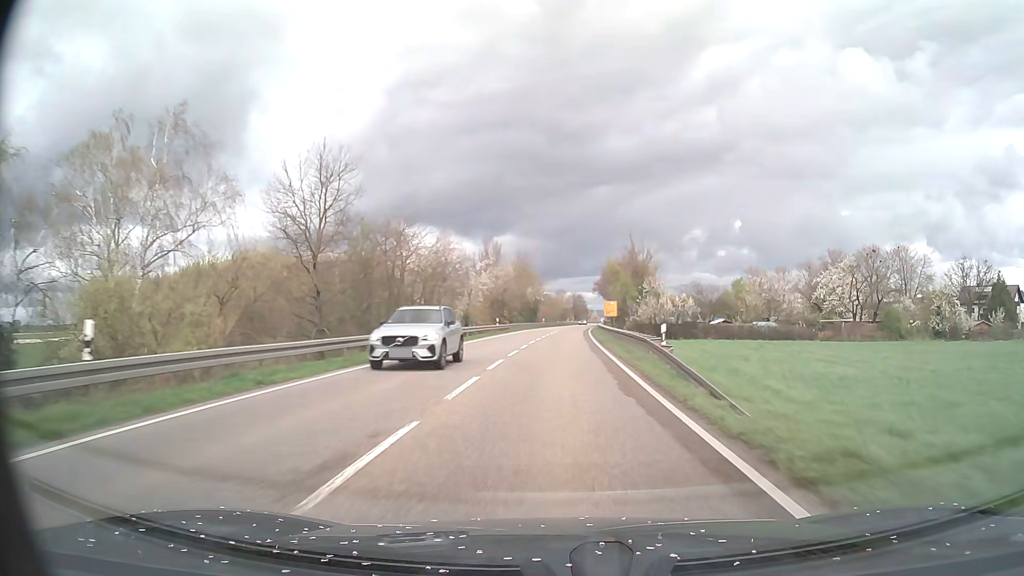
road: primary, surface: asphalt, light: Day
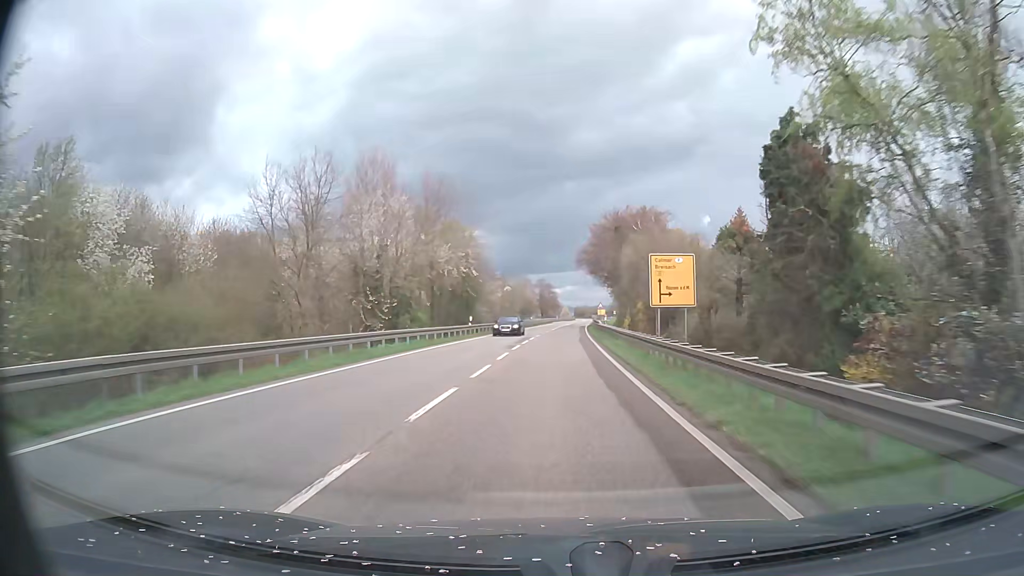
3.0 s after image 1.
(+1.8, +62.5) m; +3°
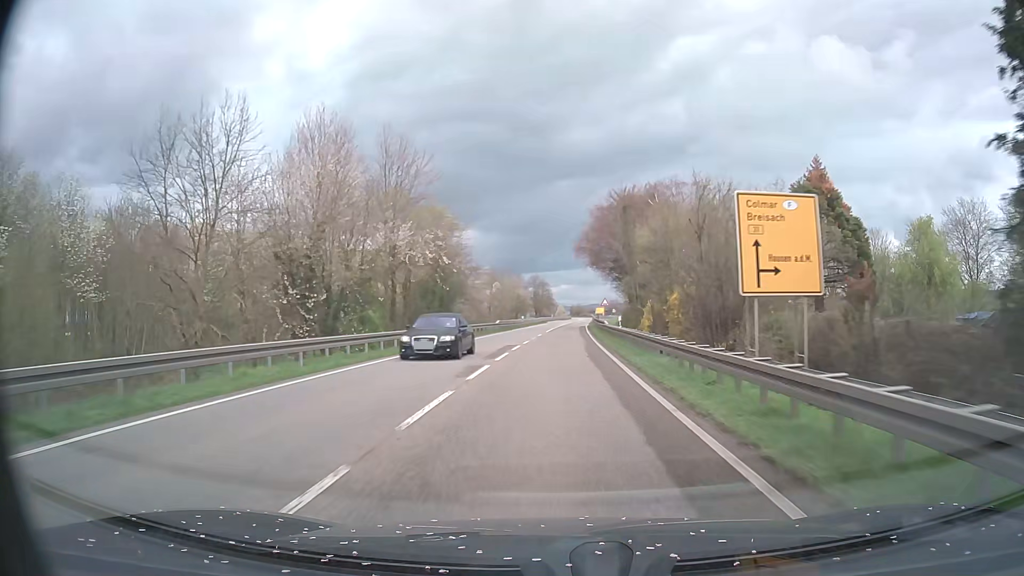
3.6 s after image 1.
(0.0, +12.6) m; +1°
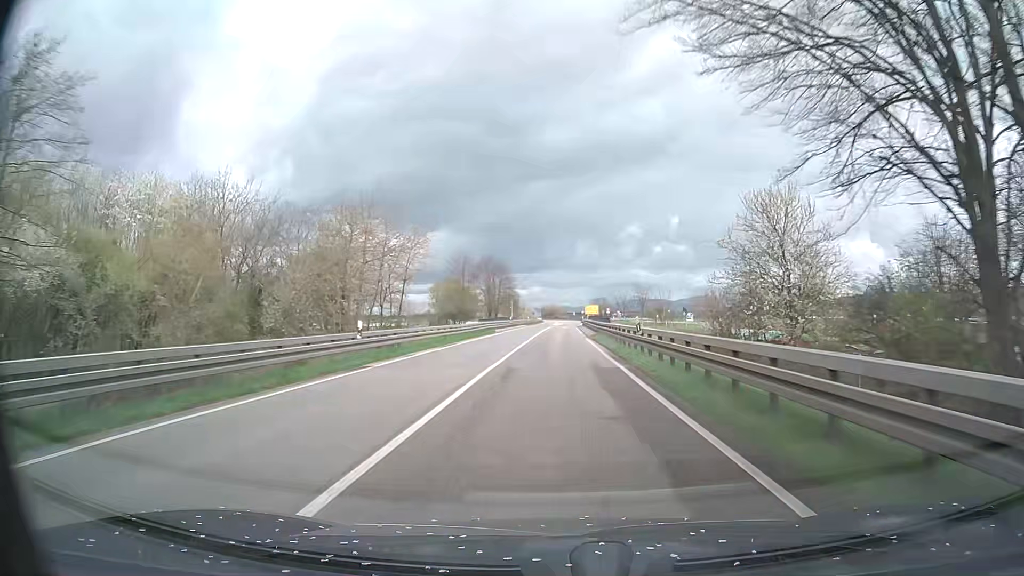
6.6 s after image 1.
(+1.1, +62.8) m; +2°
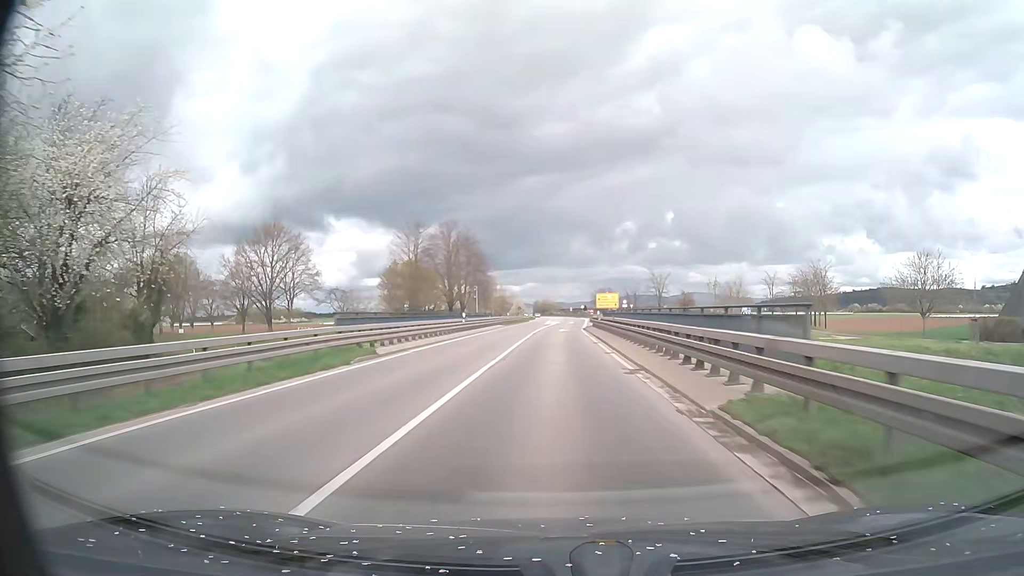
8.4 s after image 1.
(+0.5, +37.7) m; +1°
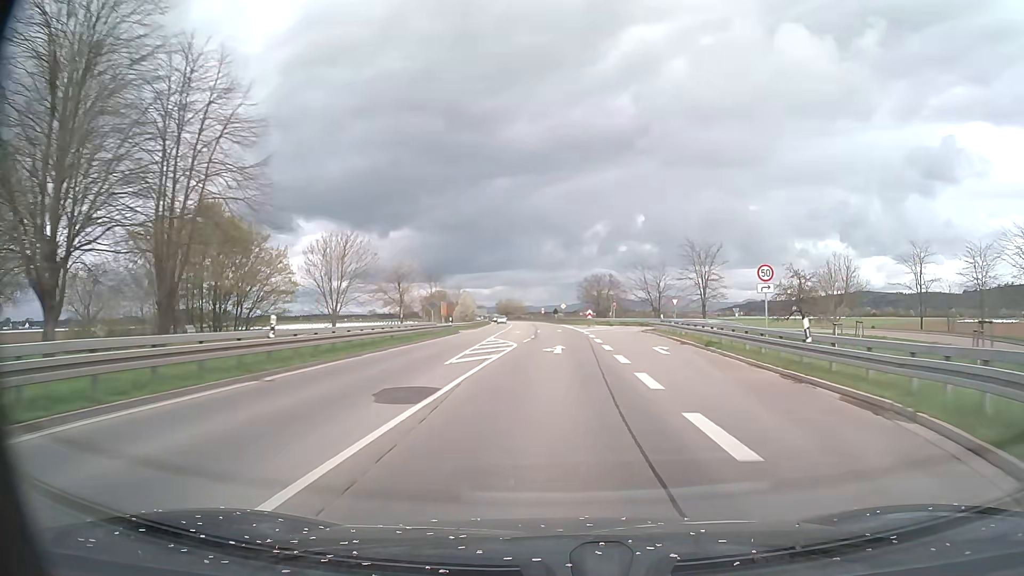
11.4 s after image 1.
(+0.8, +62.8) m; +3°
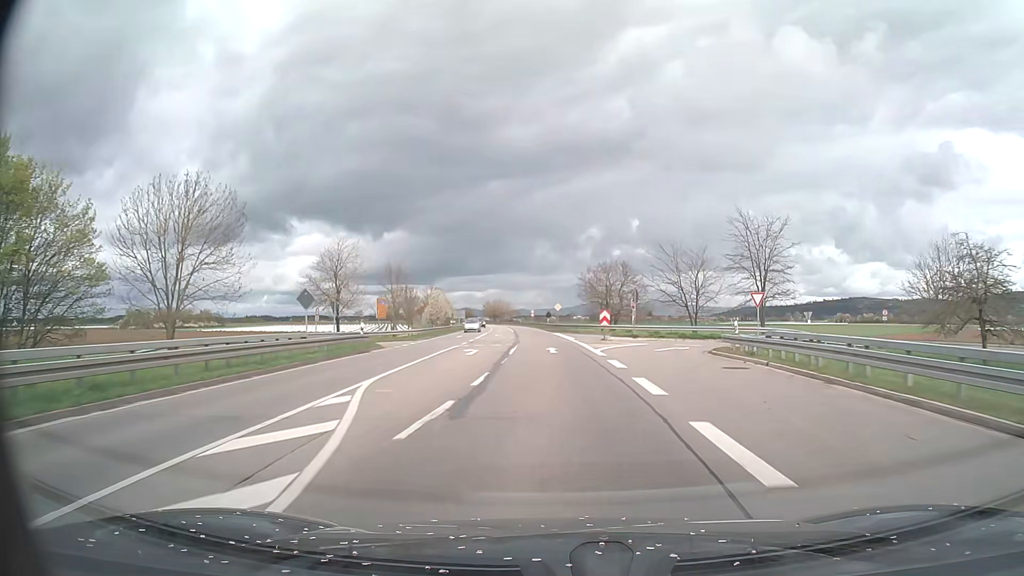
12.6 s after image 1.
(+0.2, +25.1) m; +1°
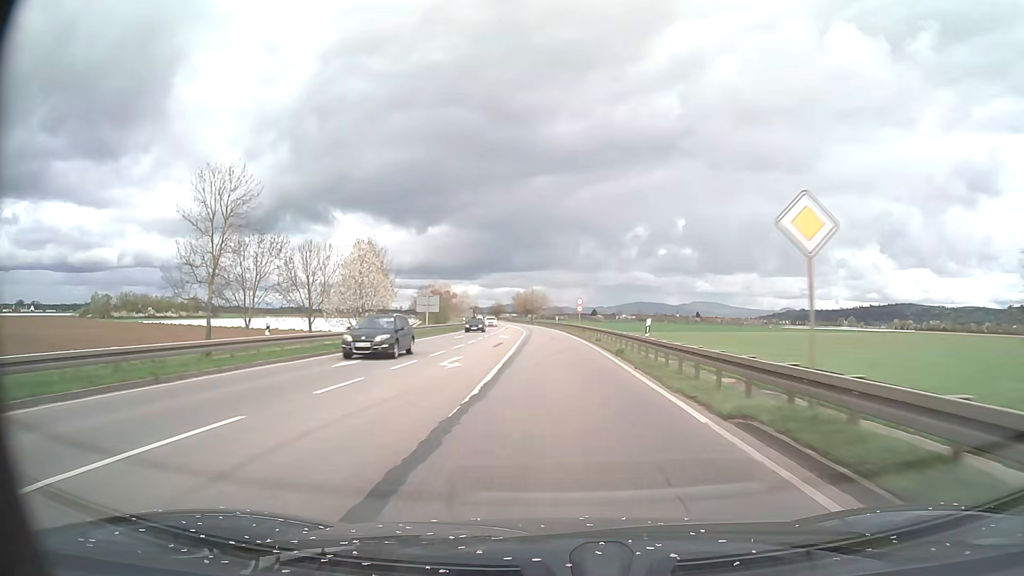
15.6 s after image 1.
(-2.2, +62.5) m; -4°
(0, +10) (0, +20) (0, +30) (0, +40) (-1, +50) (-1, +60) (-1, +70) (-2, +80) (-2, +90) (-3, +100) m
